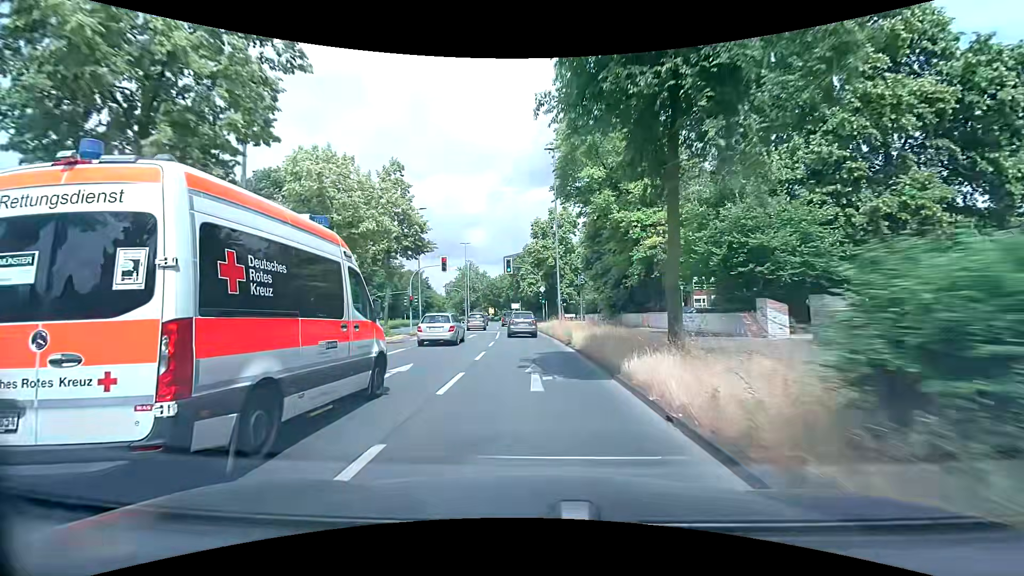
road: primary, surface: asphalt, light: Day
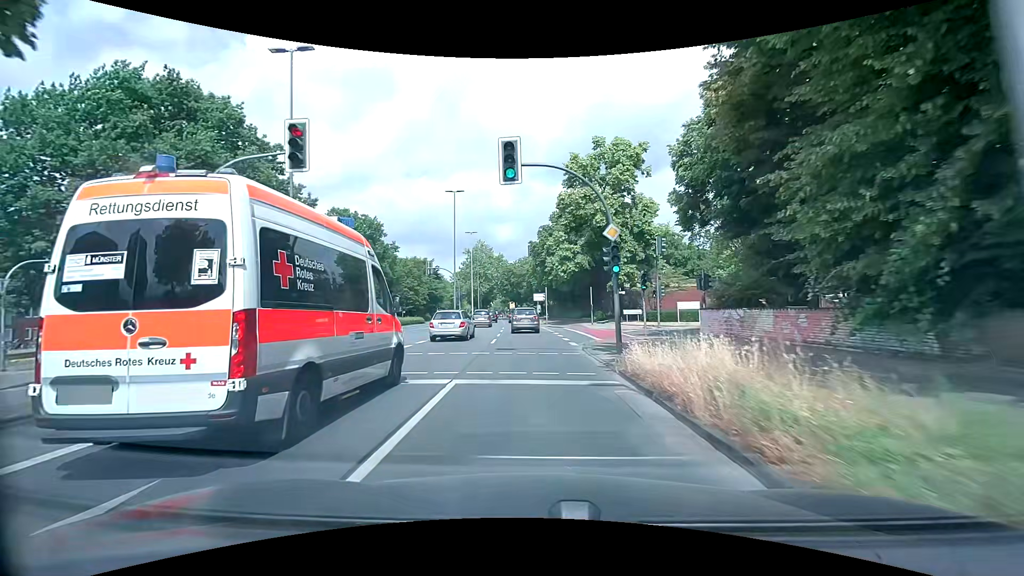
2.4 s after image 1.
(-0.8, +30.4) m; -3°
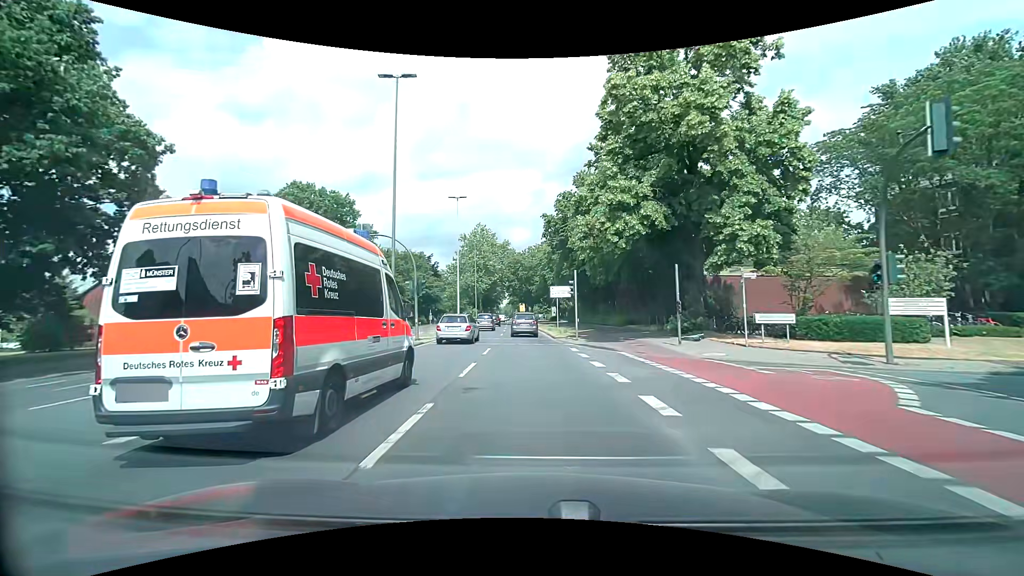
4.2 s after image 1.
(-0.5, +22.8) m; -1°
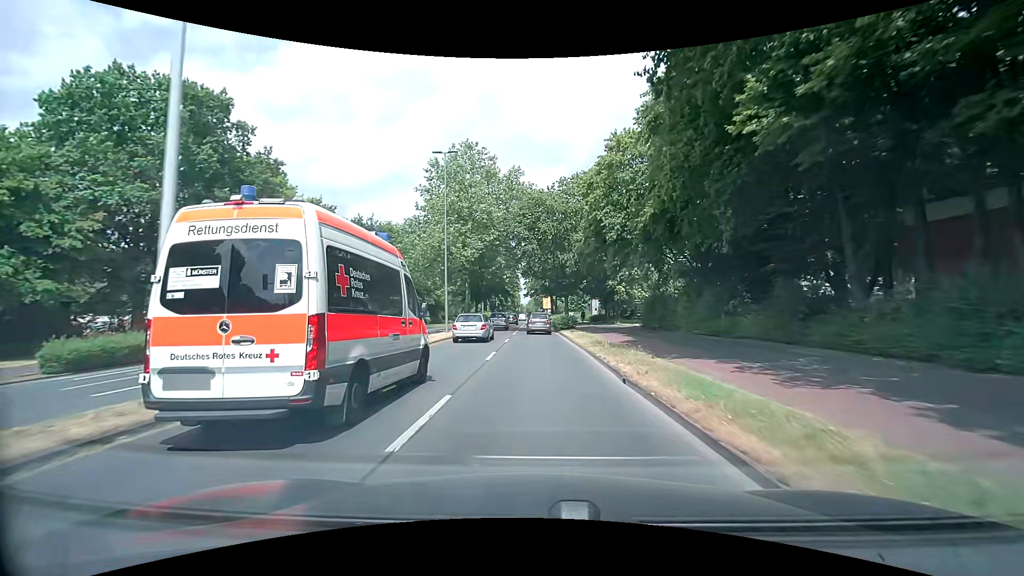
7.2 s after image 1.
(-1.2, +39.1) m; -3°
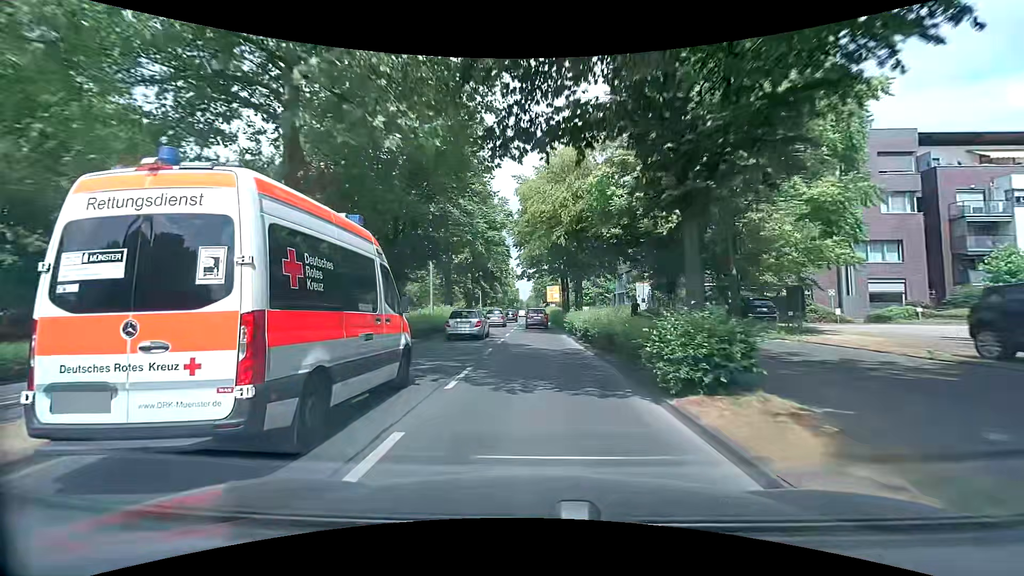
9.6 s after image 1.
(+0.1, +31.9) m; 0°
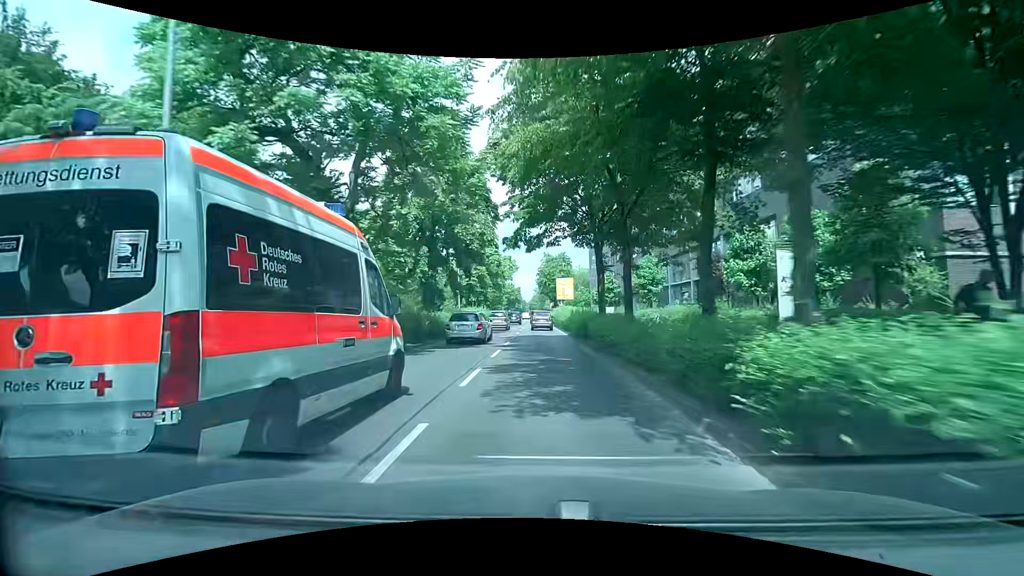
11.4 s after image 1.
(-0.1, +23.6) m; -1°
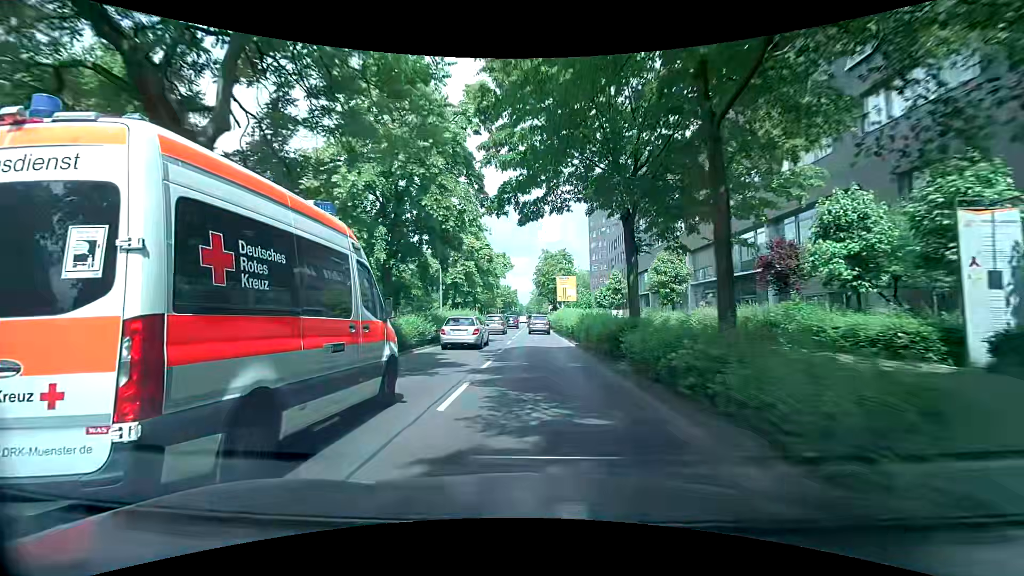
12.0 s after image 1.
(+0.1, +8.0) m; 0°
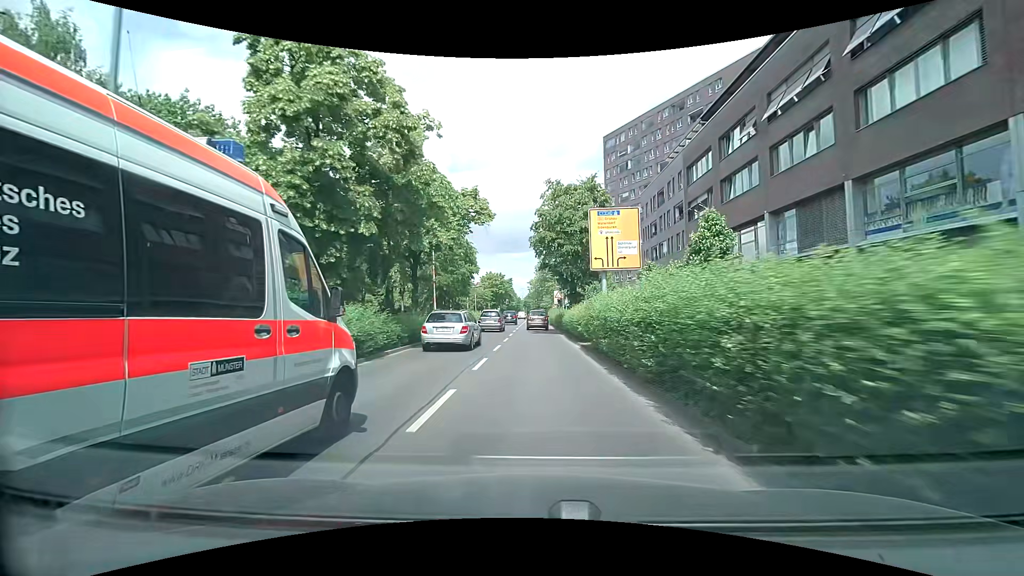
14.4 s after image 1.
(+0.3, +31.5) m; +1°
(0, +10) (0, +20) (0, +30) (0, +40) (0, +50) (0, +60) (0, +70) (0, +80) (0, +90) (0, +100) m
